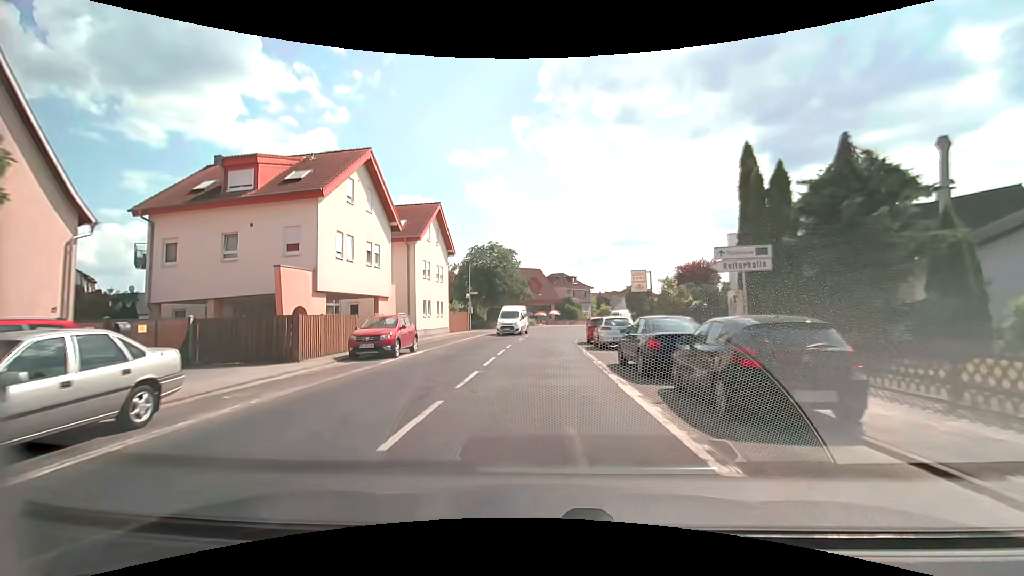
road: secondary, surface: asphalt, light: Day
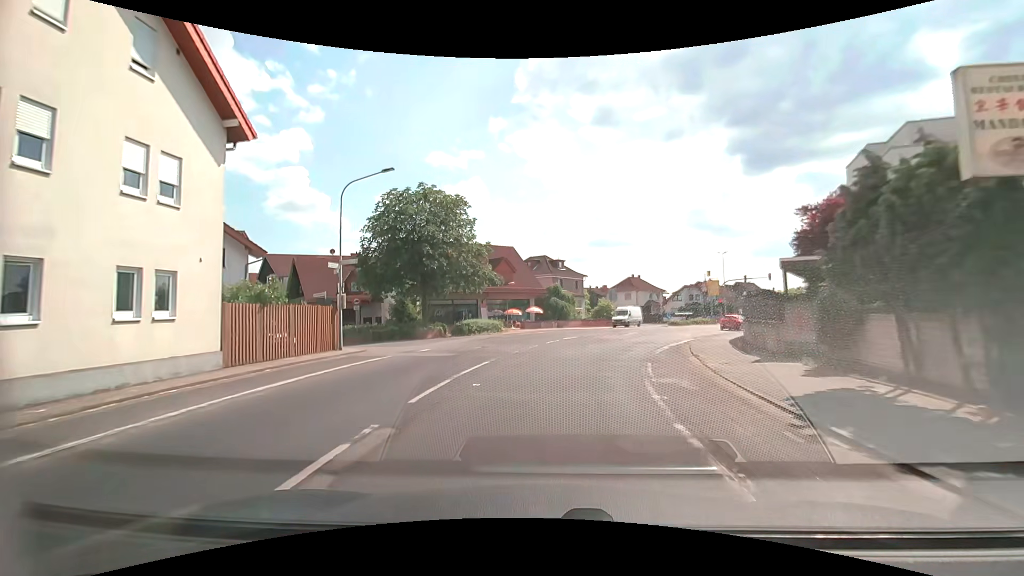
(+0.3, +28.5) m; +3°
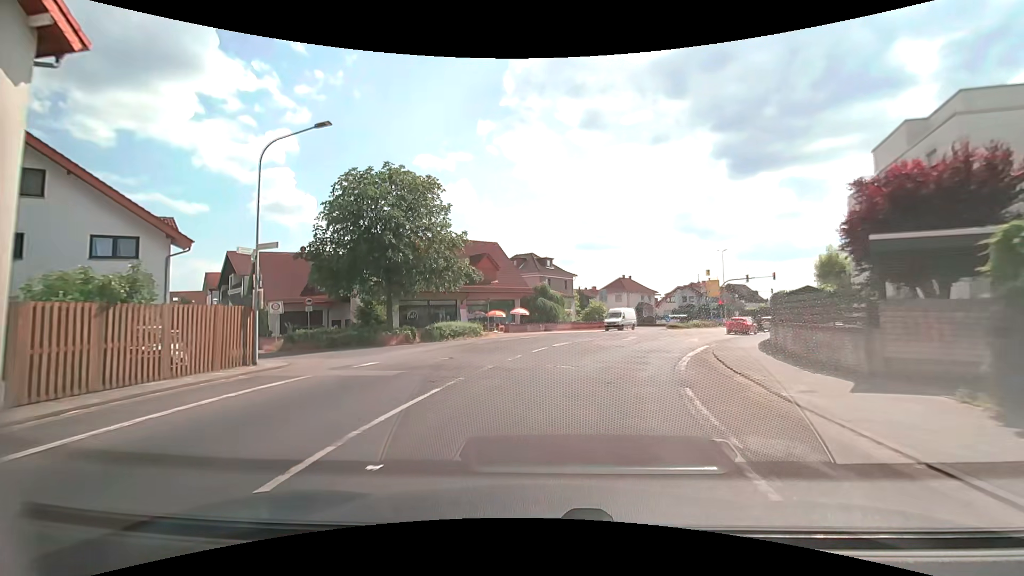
(0.0, +5.3) m; +1°
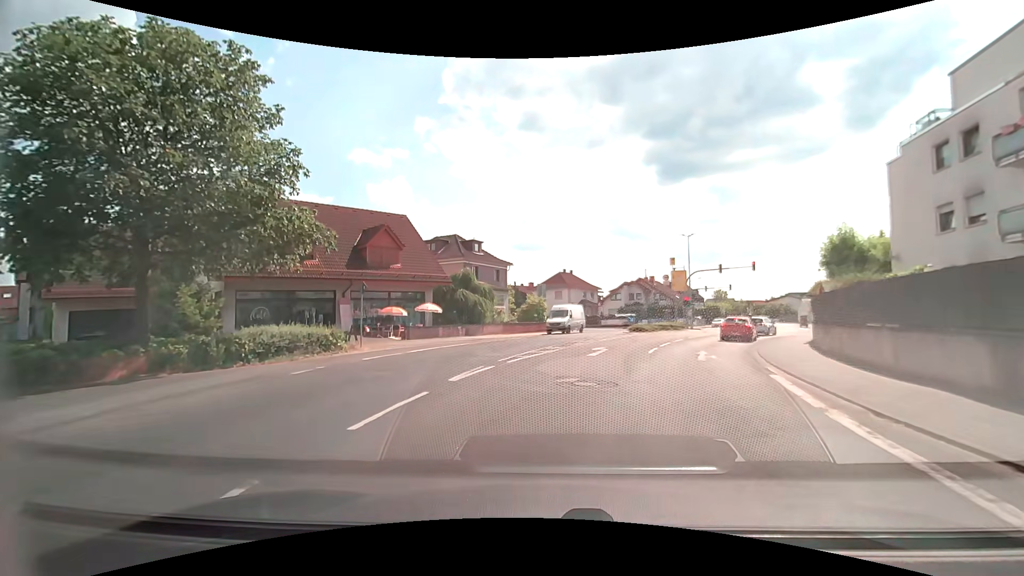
(+0.8, +14.1) m; +7°
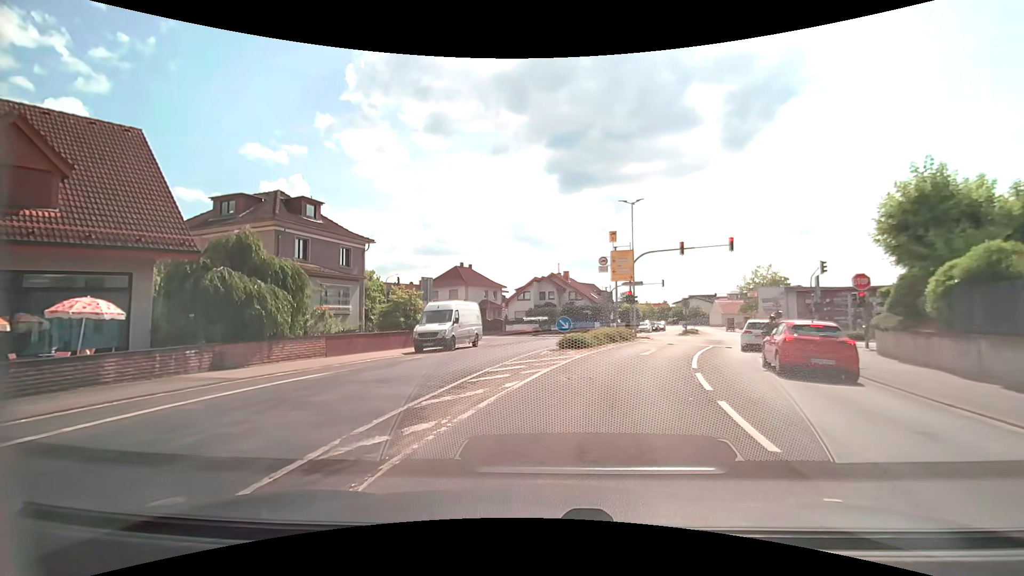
(+1.7, +18.1) m; +11°
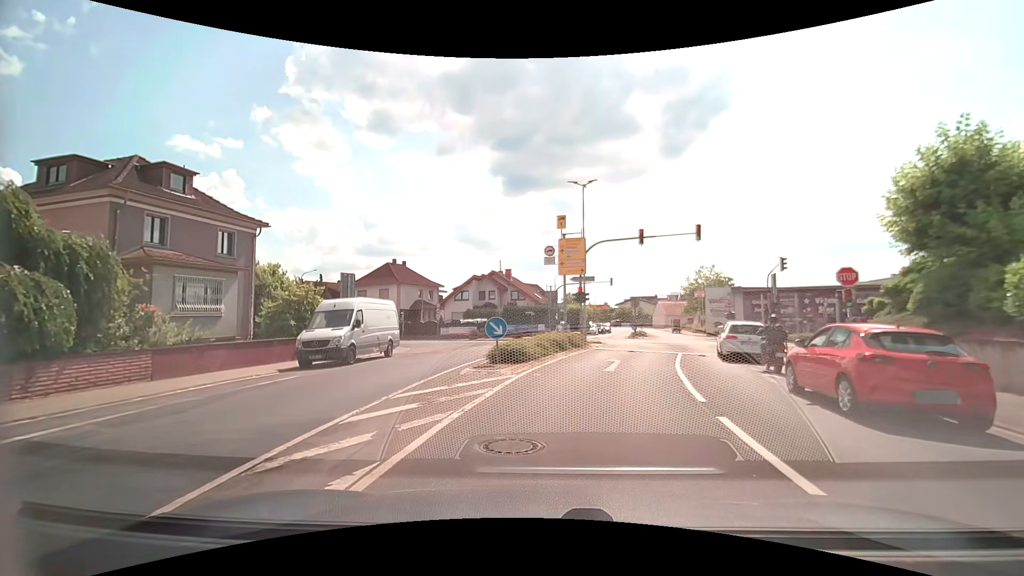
(+0.3, +5.9) m; +7°
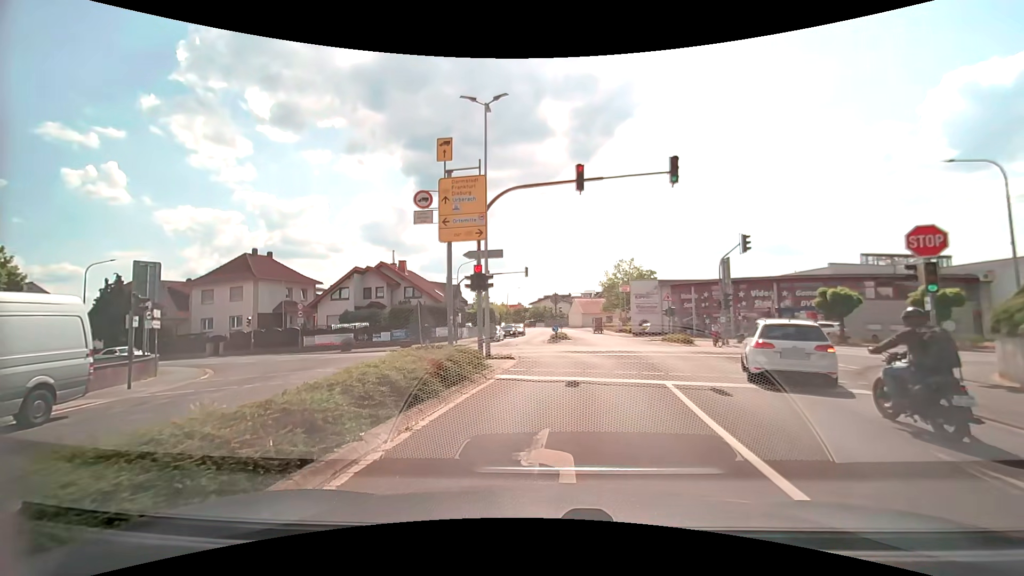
(+0.9, +11.7) m; +10°
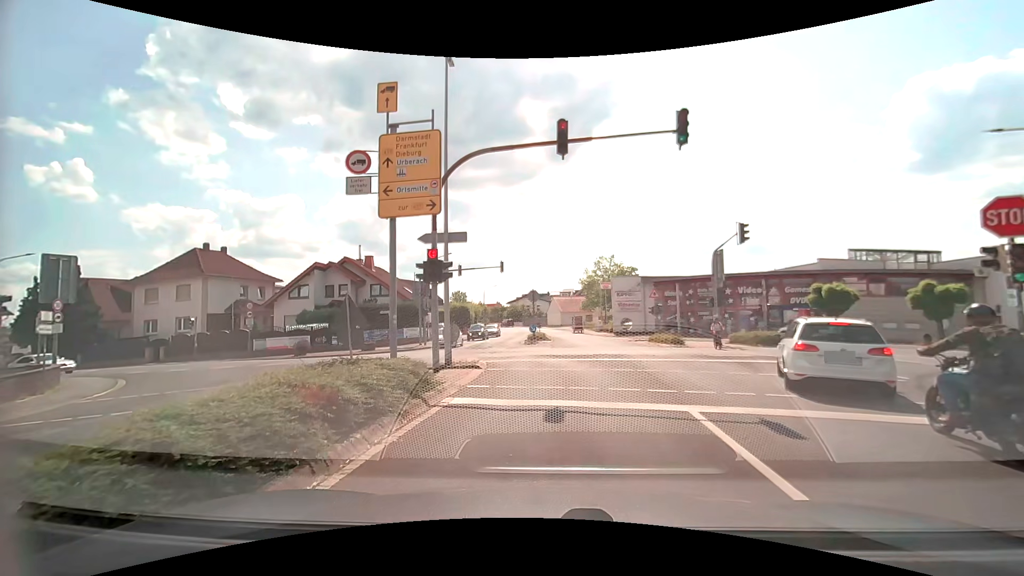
(0.0, +3.5) m; +1°
